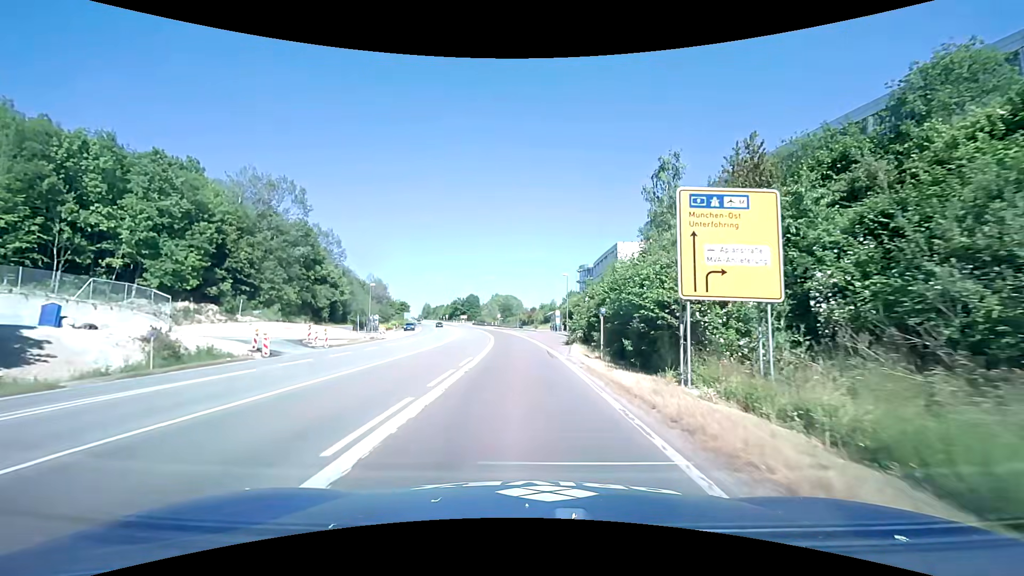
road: trunk_link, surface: asphalt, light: Day
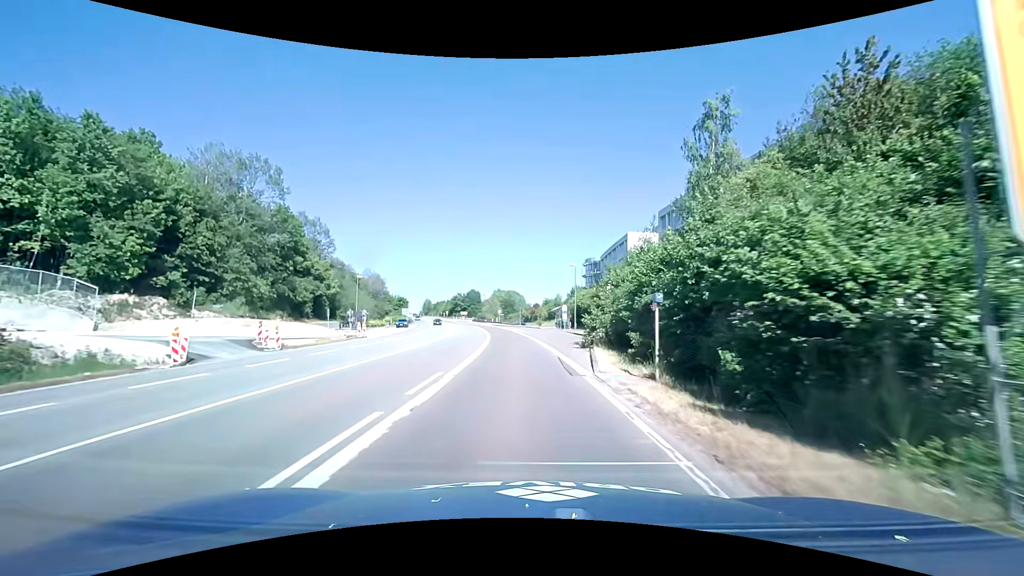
(0.0, +7.9) m; 0°
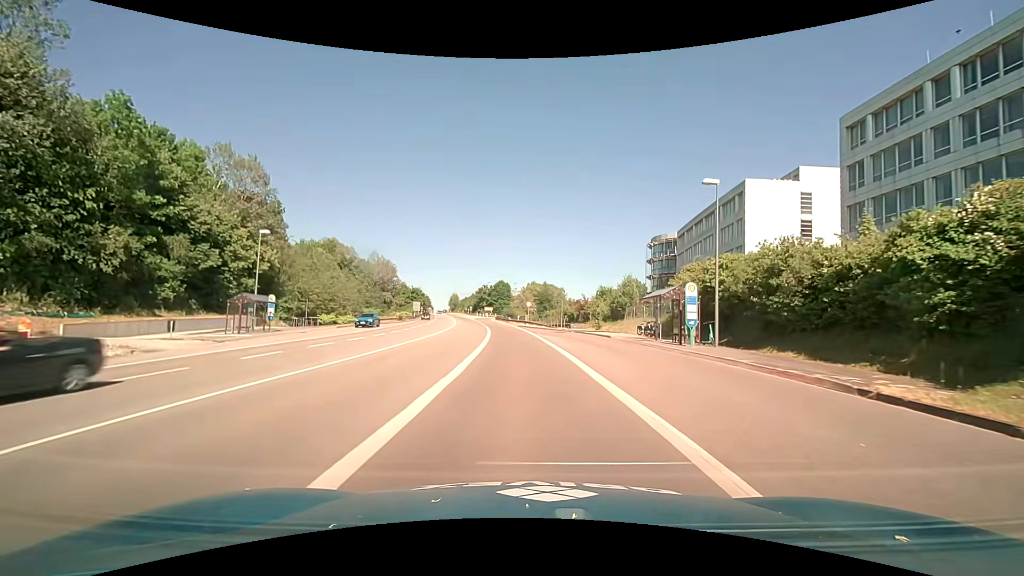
(-1.2, +37.1) m; -4°
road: trunk
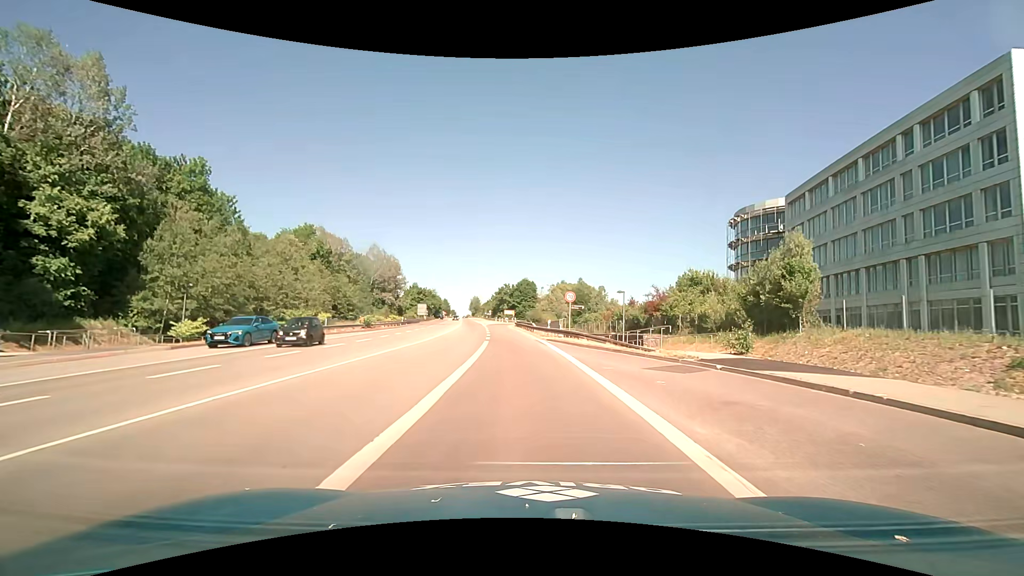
(-0.7, +28.7) m; -3°
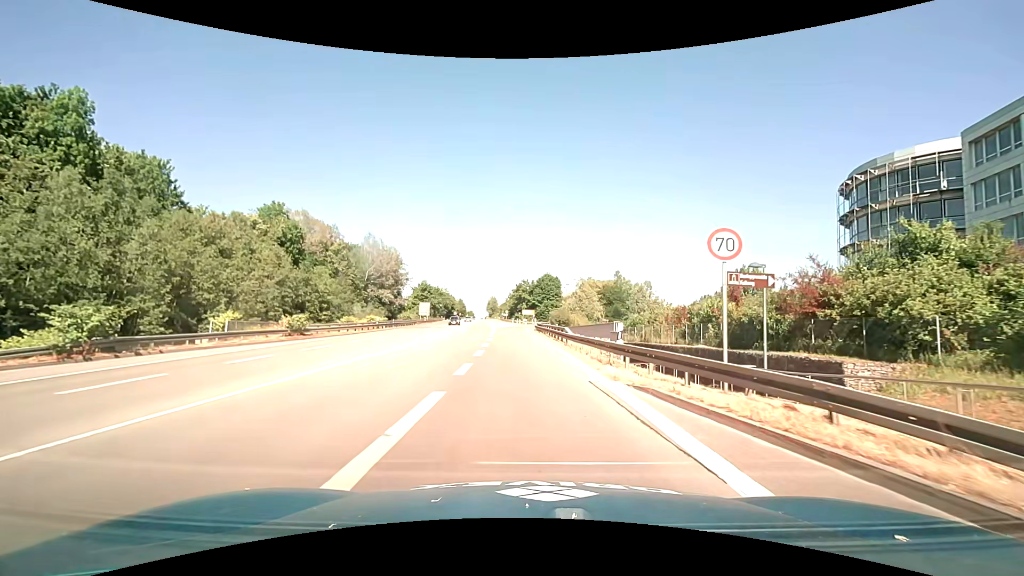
(-0.5, +21.1) m; -3°
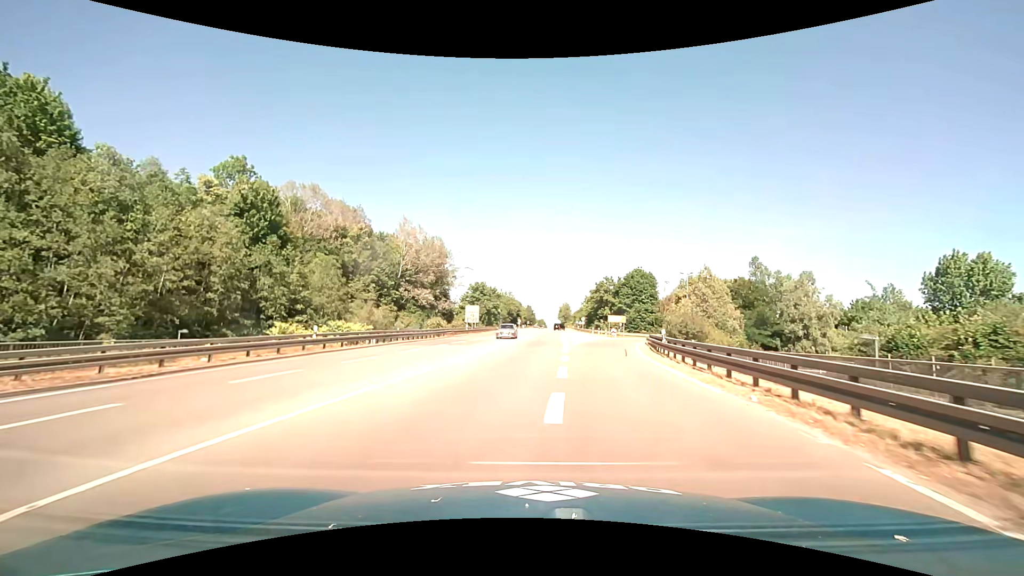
(-1.7, +29.7) m; -8°
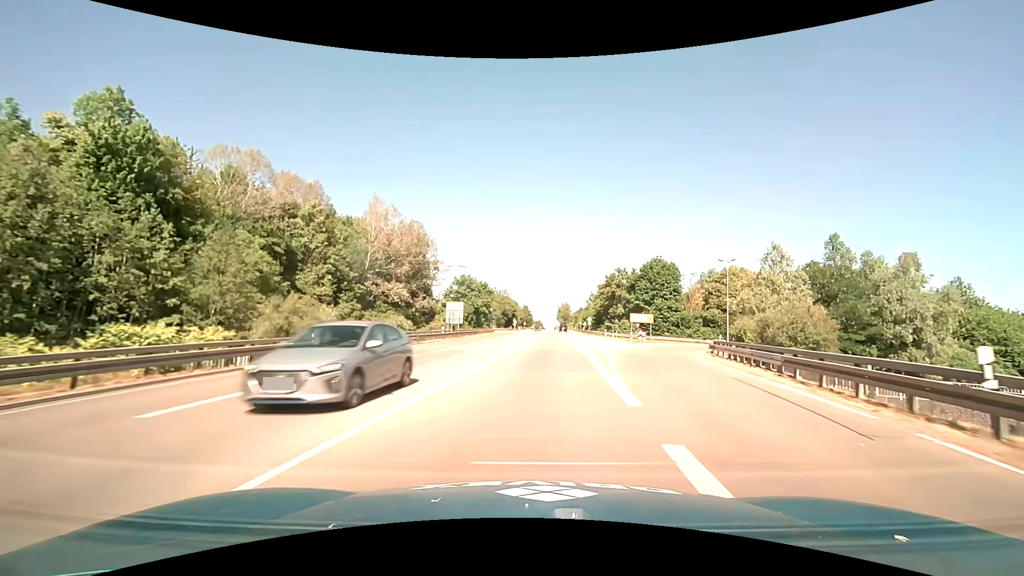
(-0.2, +16.6) m; 0°
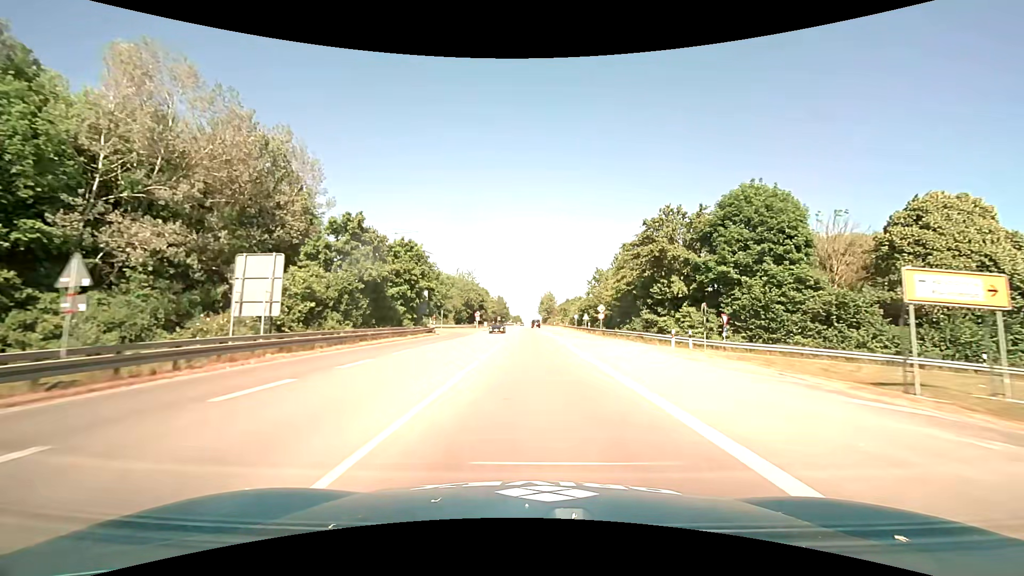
(+1.7, +41.4) m; +3°
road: primary
(0, +10) (0, +20) (0, +30) (0, +40) (0, +50) (0, +60) (0, +70) (0, +80) (0, +90) (0, +100) m
